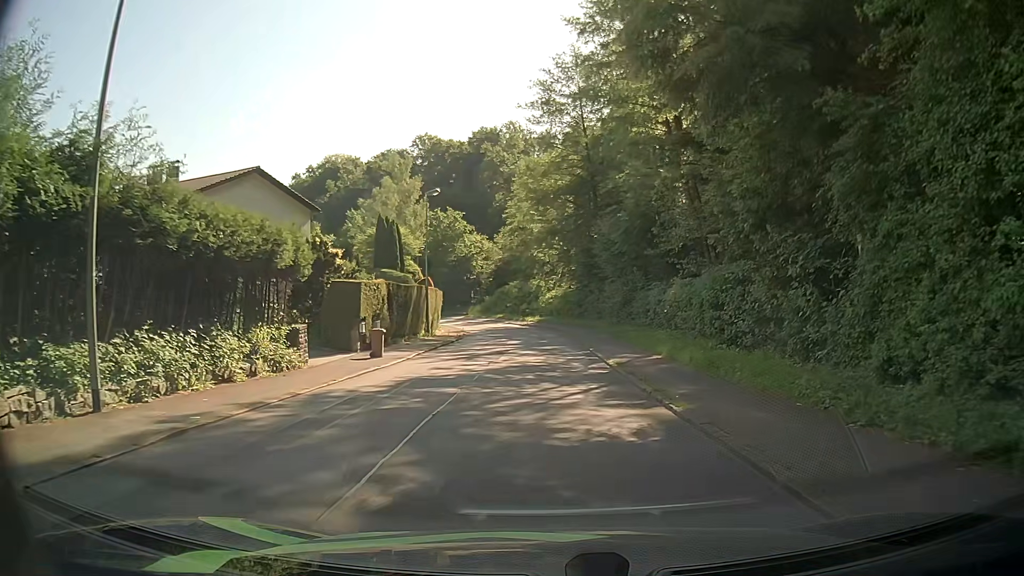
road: residential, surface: asphalt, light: Day
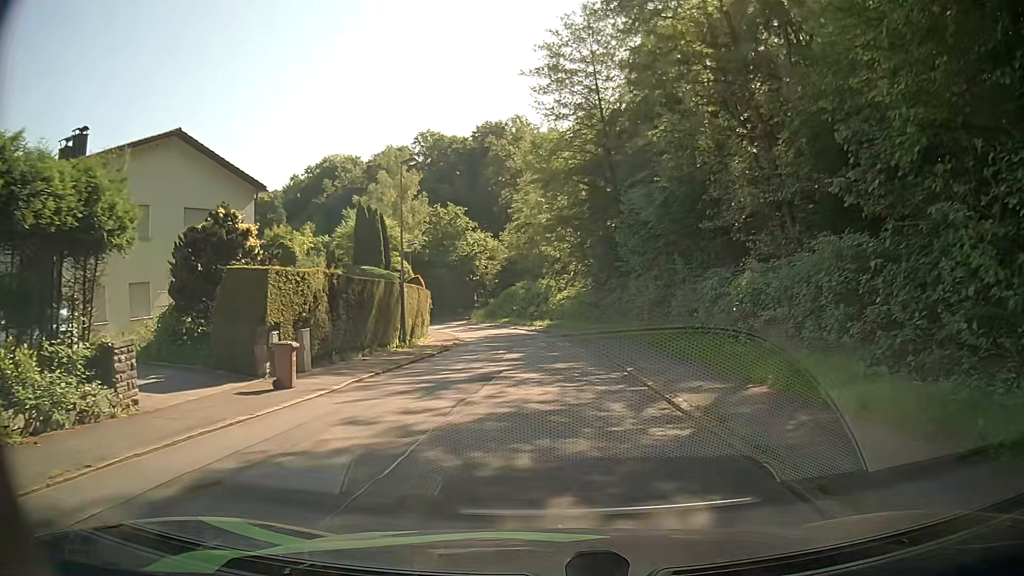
(-0.4, +8.7) m; -3°
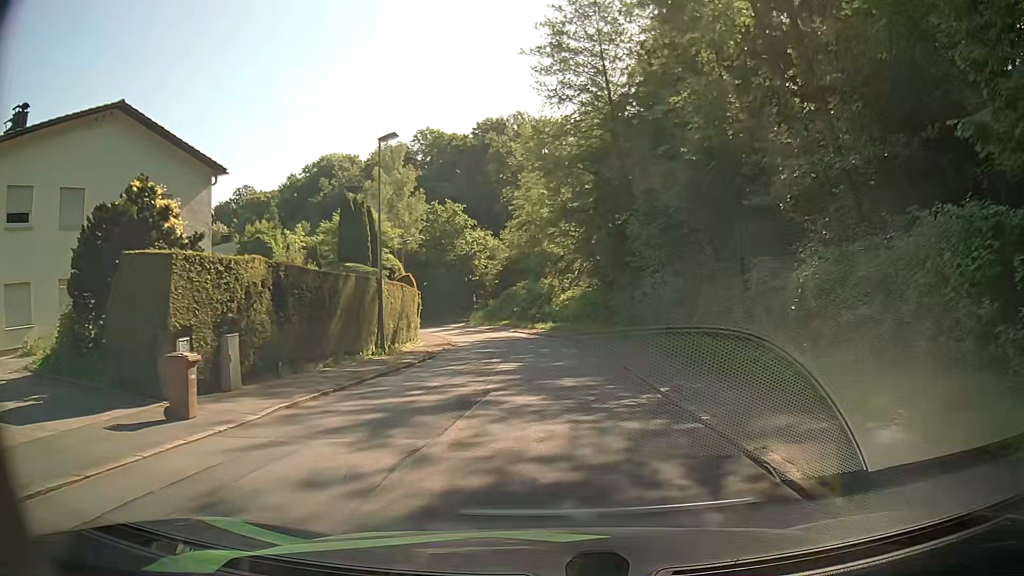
(0.0, +4.3) m; 0°
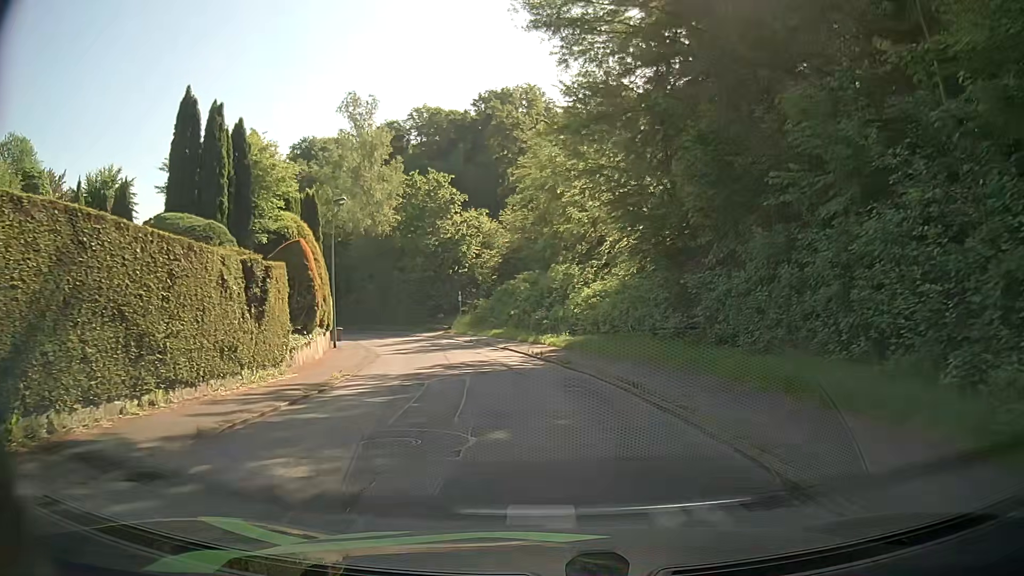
(-0.3, +22.2) m; -1°
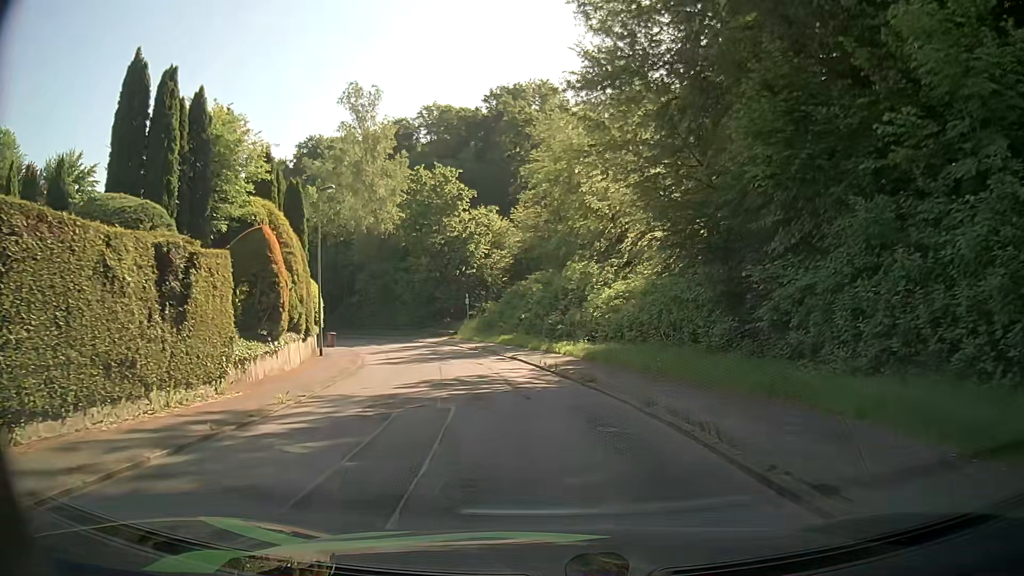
(-0.1, +4.5) m; -1°
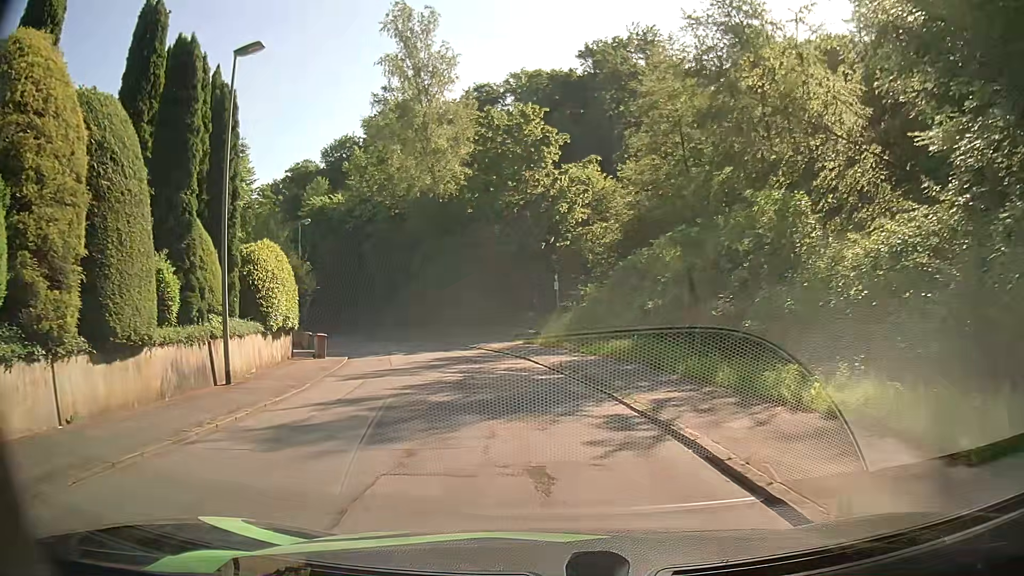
(-1.2, +18.1) m; -8°
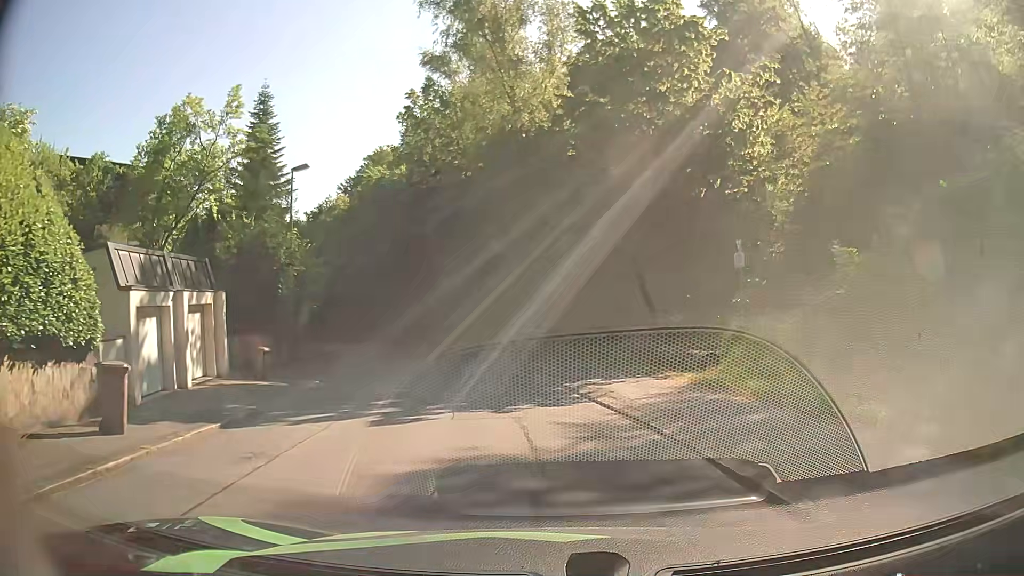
(-1.7, +18.1) m; -10°
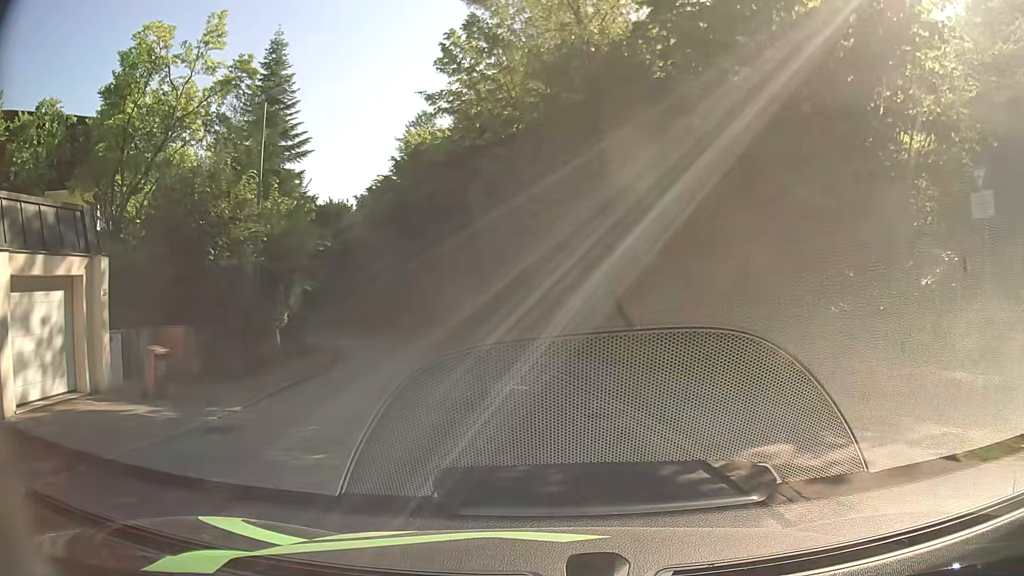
(-0.4, +8.9) m; -5°
(-1, +10) (-2, +20) (-5, +30) (-8, +39) (-12, +48) (-17, +57) (-22, +65) (-28, +74) (-33, +82) (-38, +91) m
